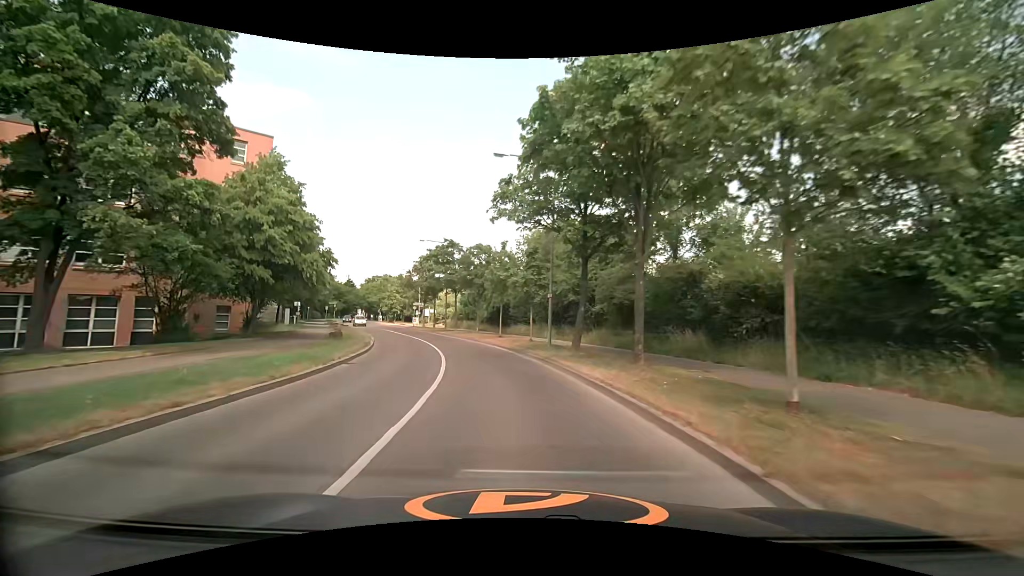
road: tertiary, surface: asphalt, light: Day
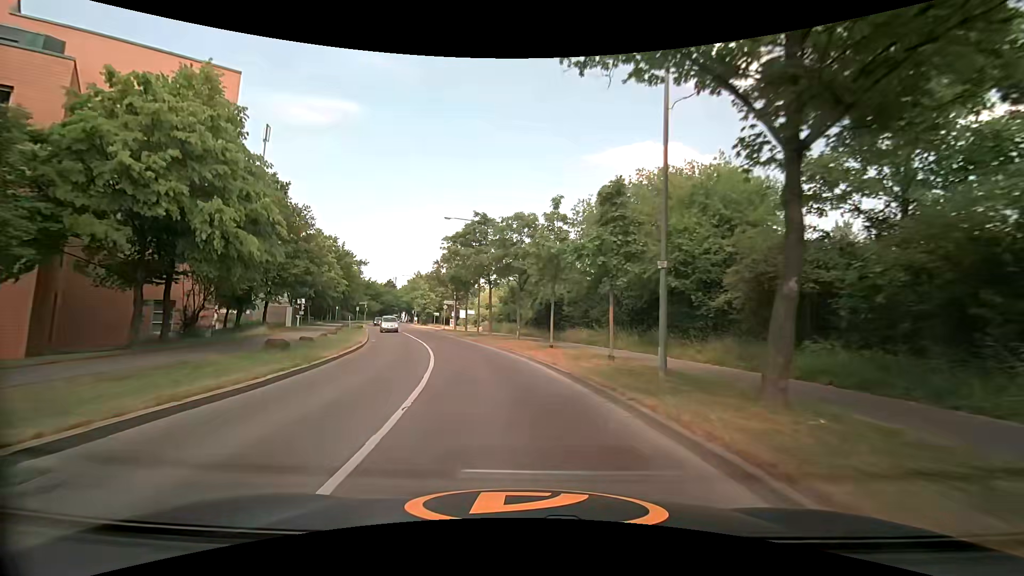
(-0.7, +13.7) m; -7°
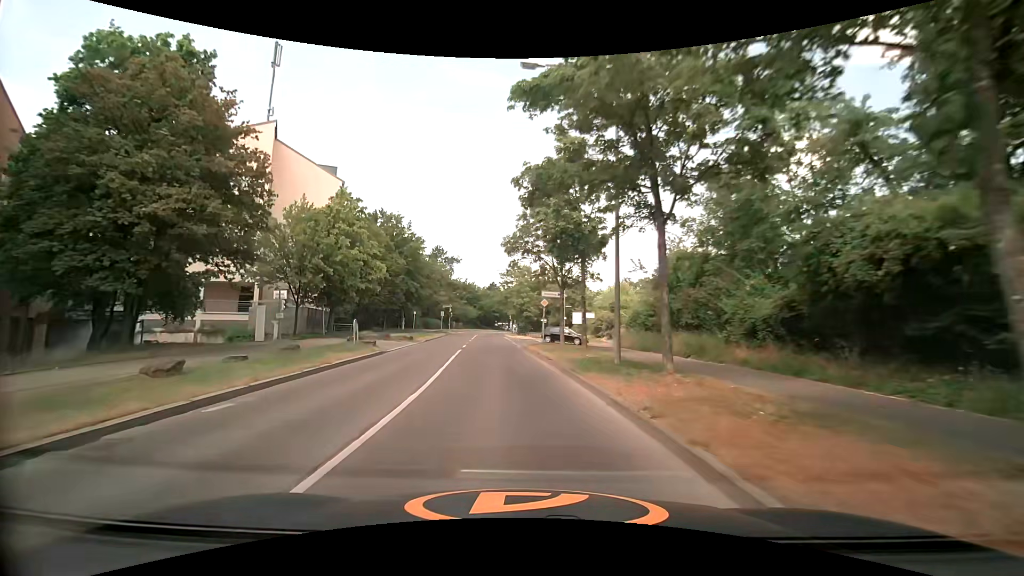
(-2.4, +26.9) m; -12°
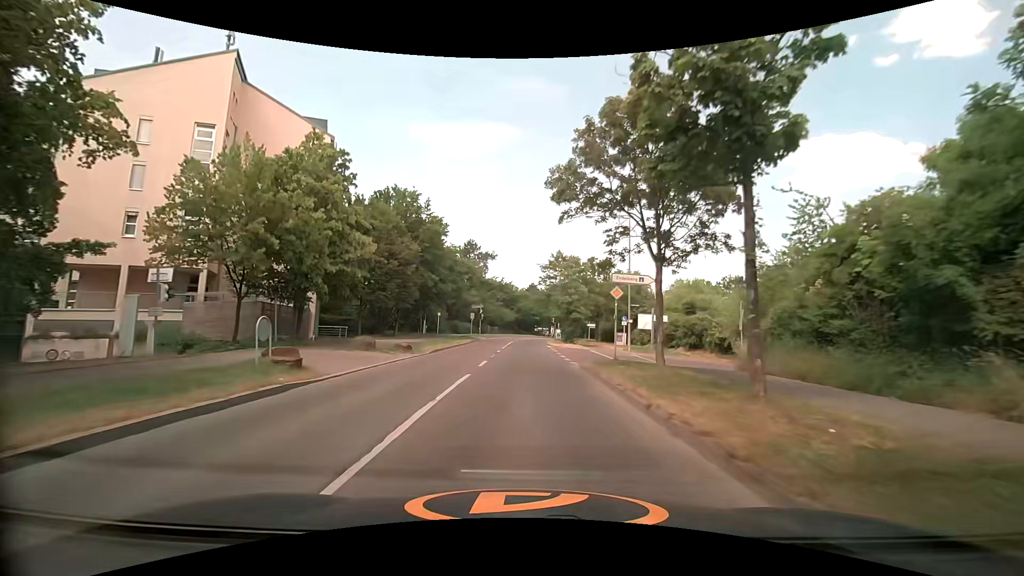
(-0.7, +13.2) m; -5°
(0, +10) (0, +20) (0, +30) (0, +40) (0, +50) (0, +60) (+1, +70) (+3, +80) (+6, +89) (+9, +99) m
